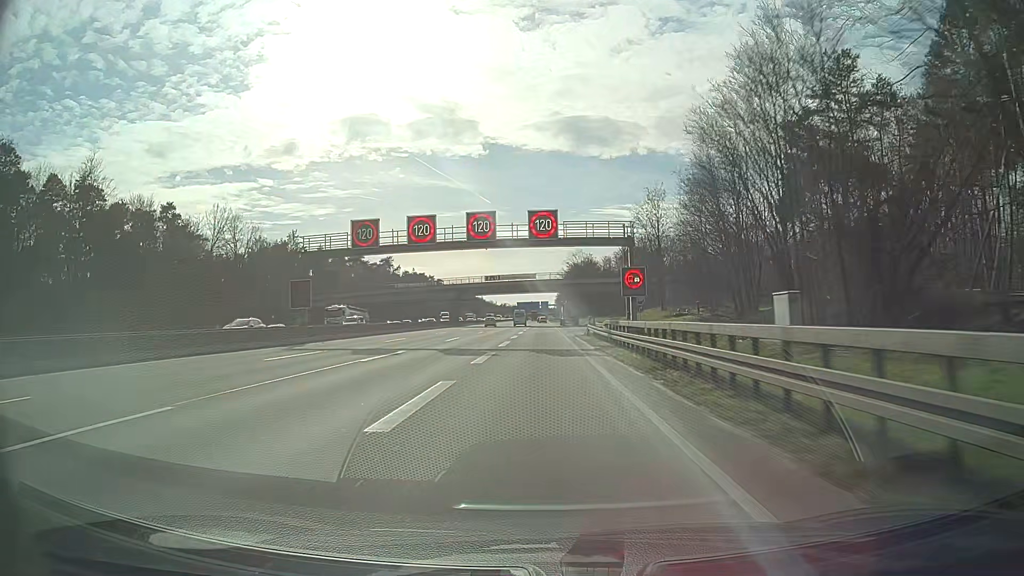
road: motorway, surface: asphalt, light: Day
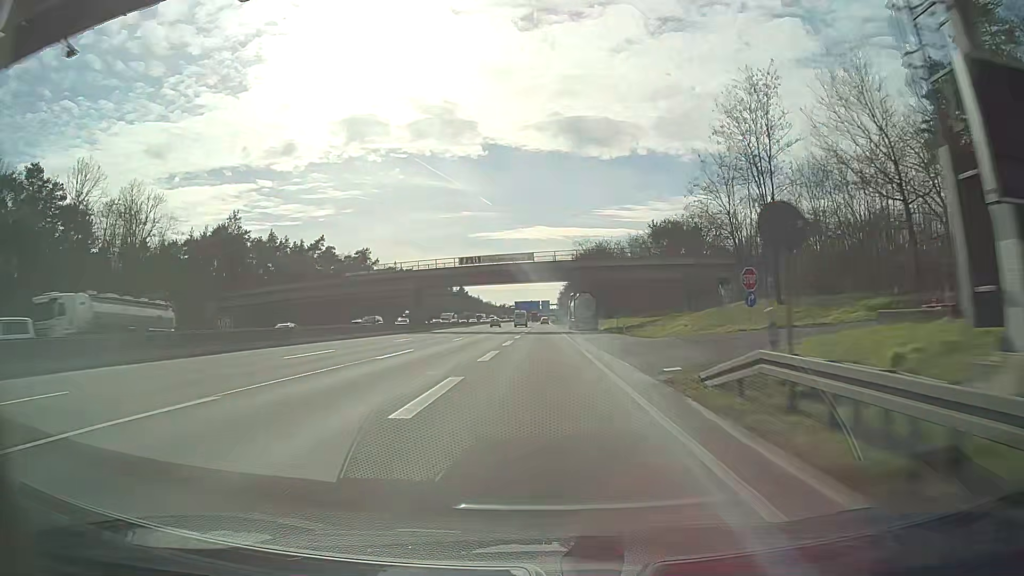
(0.0, +34.9) m; 0°
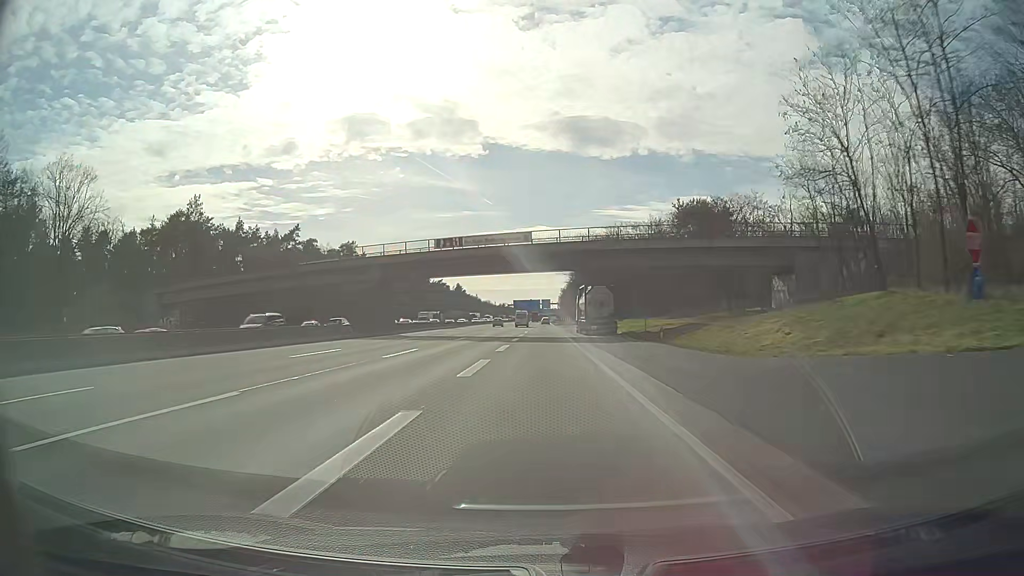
(+0.1, +17.4) m; 0°
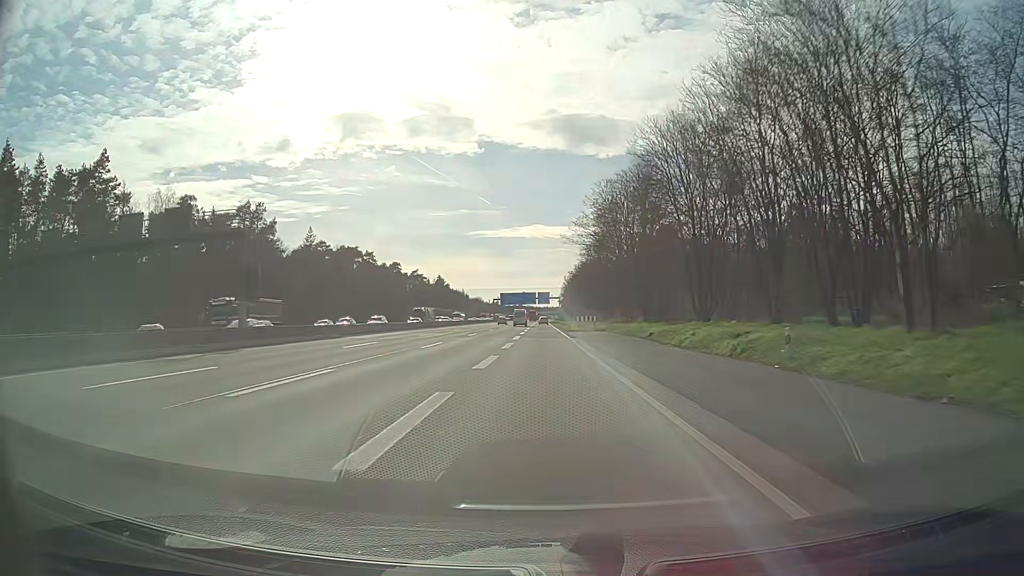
(+0.1, +69.6) m; 0°
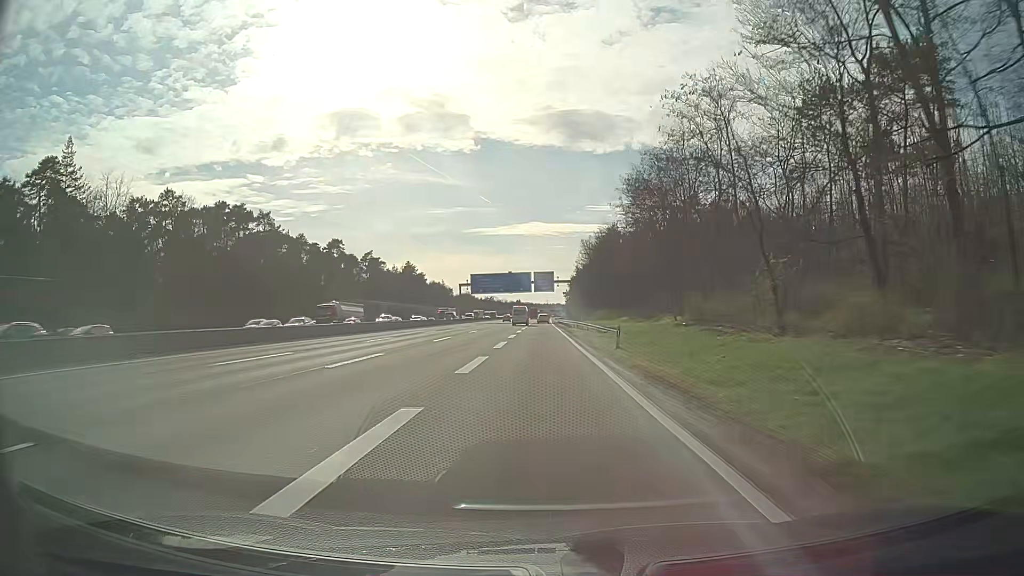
(+0.9, +86.7) m; +1°
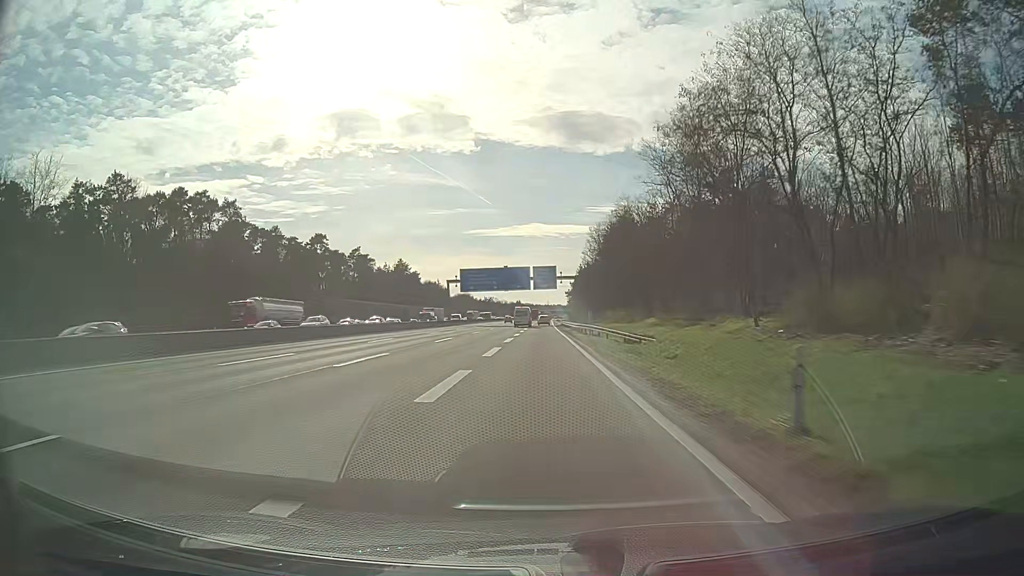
(0.0, +17.0) m; 0°
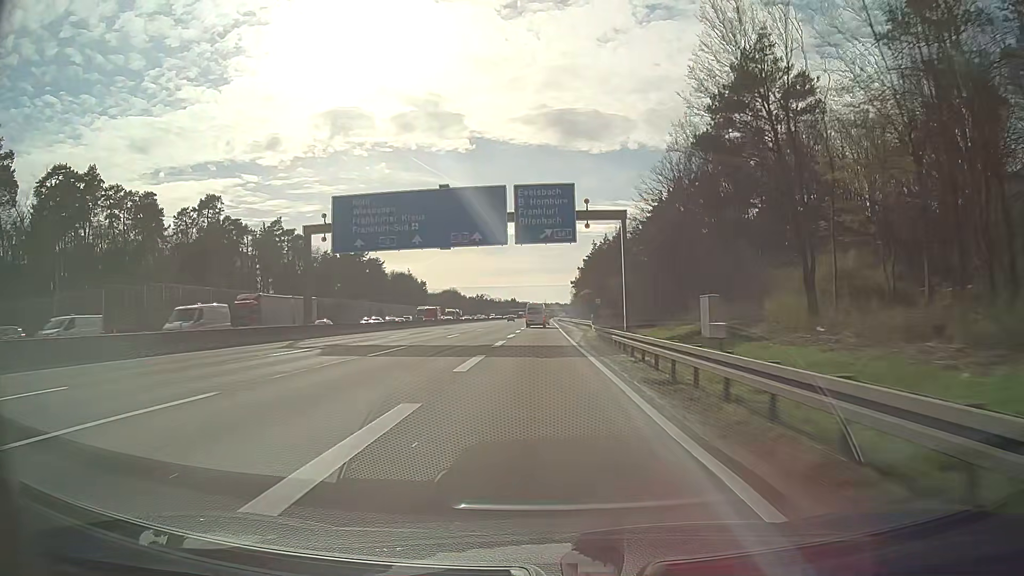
(+0.1, +67.0) m; 0°
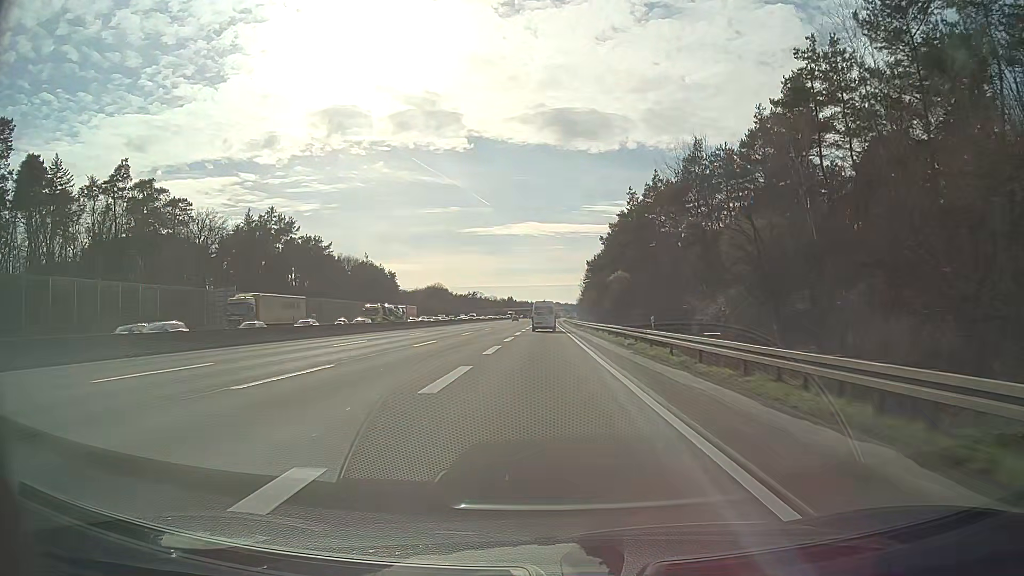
(0.0, +64.5) m; 0°
(0, +10) (0, +20) (0, +30) (0, +40) (0, +50) (0, +60) (0, +70) (0, +80) (0, +90) (0, +100) m
